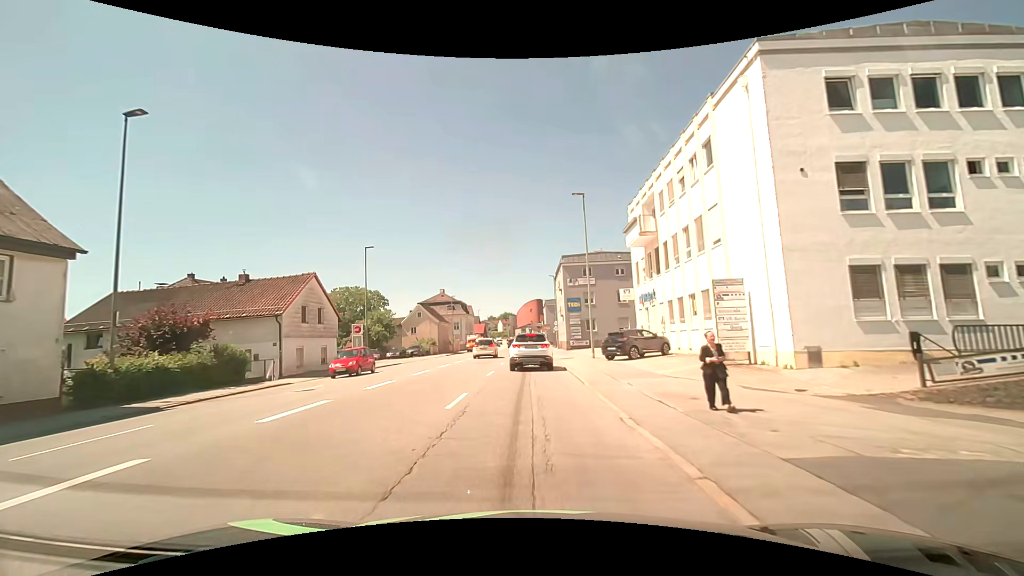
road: tertiary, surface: asphalt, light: Day
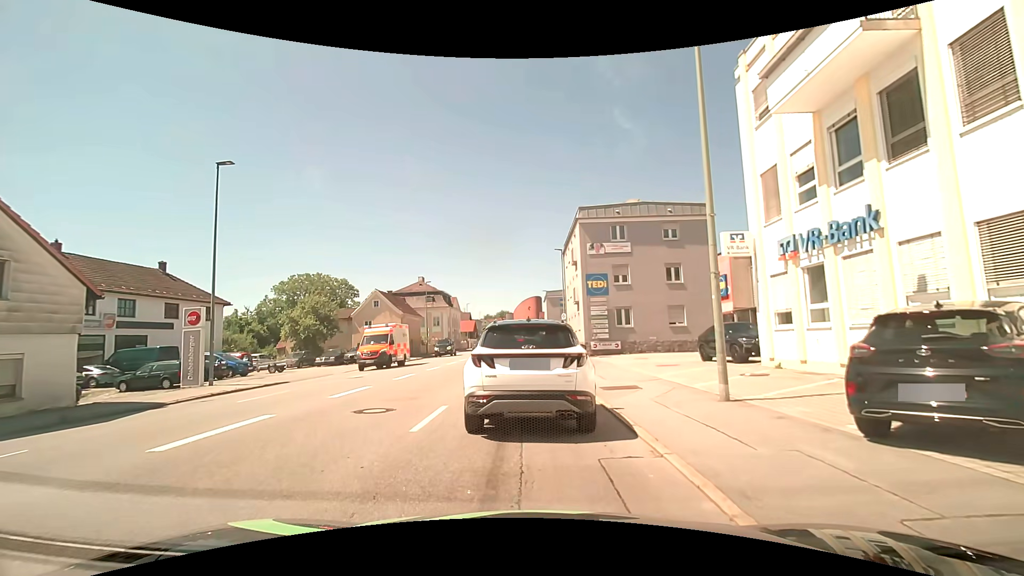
(-0.1, +19.5) m; 0°
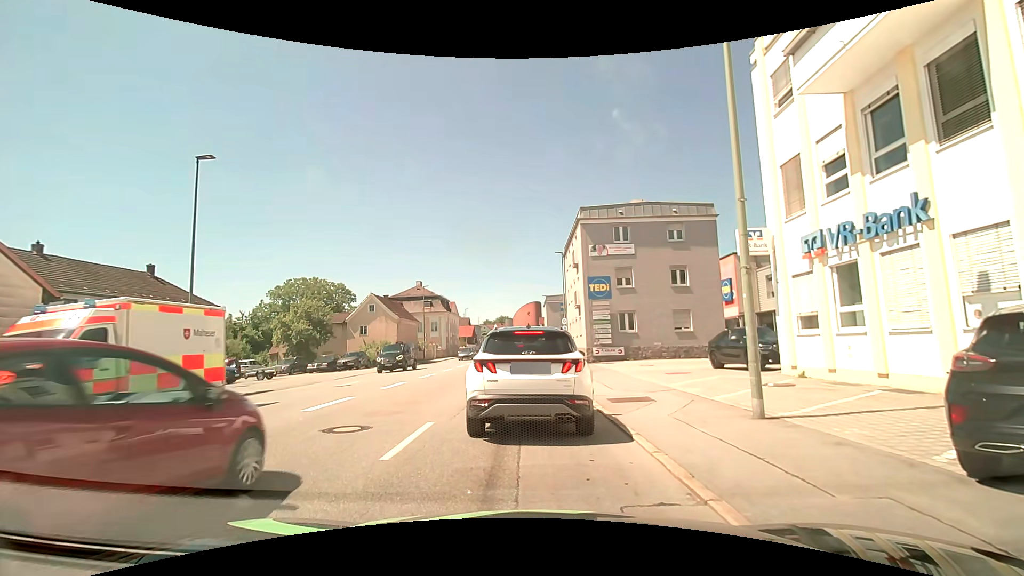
(0.0, +1.3) m; -1°
(0, +10) (0, +20) (0, +30) (0, +40) (0, +50) (+1, +60) (+1, +70) (+1, +80) (+1, +90) (+1, +100) m
